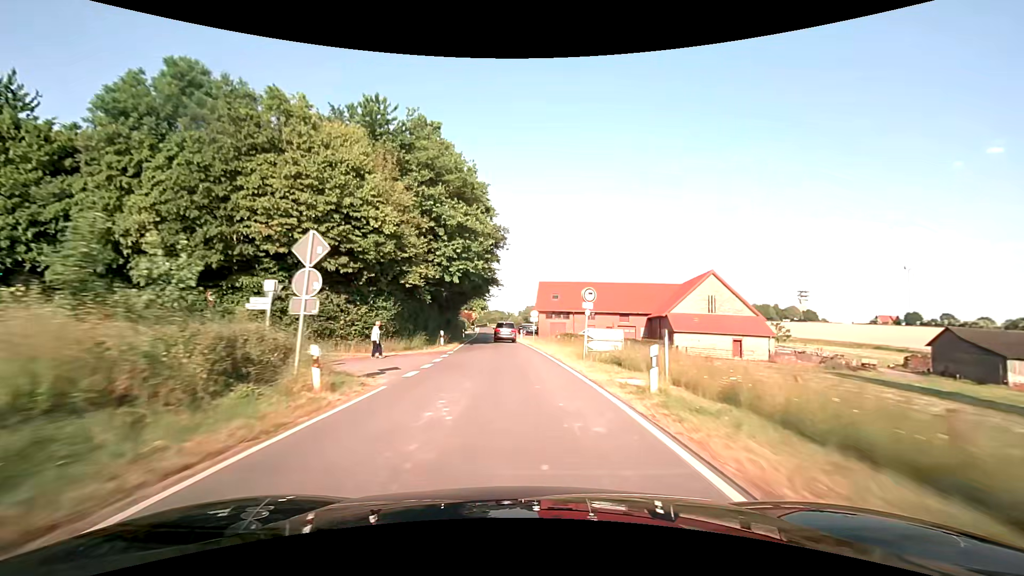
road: tertiary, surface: asphalt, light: Day
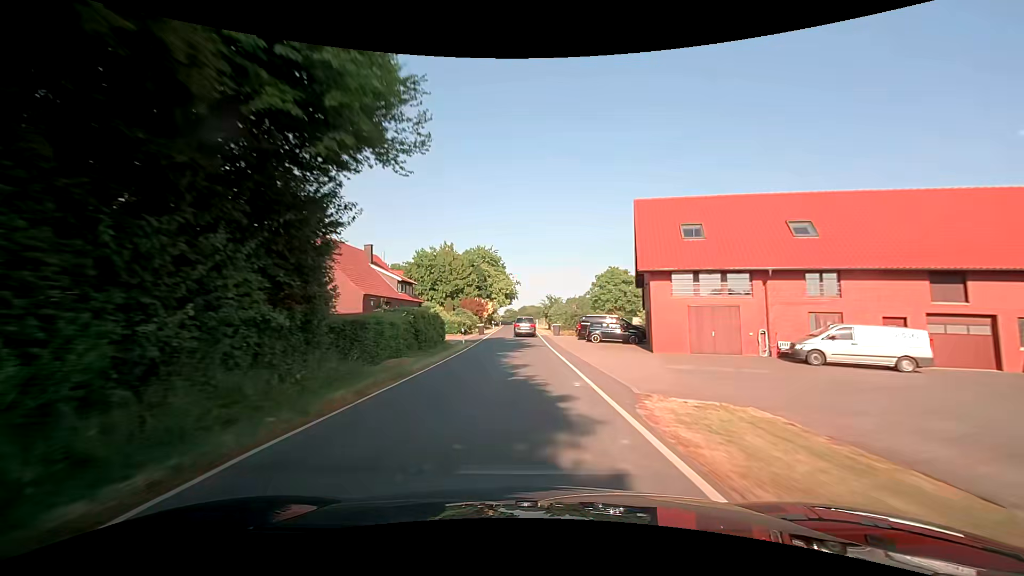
(-2.3, +53.6) m; -4°
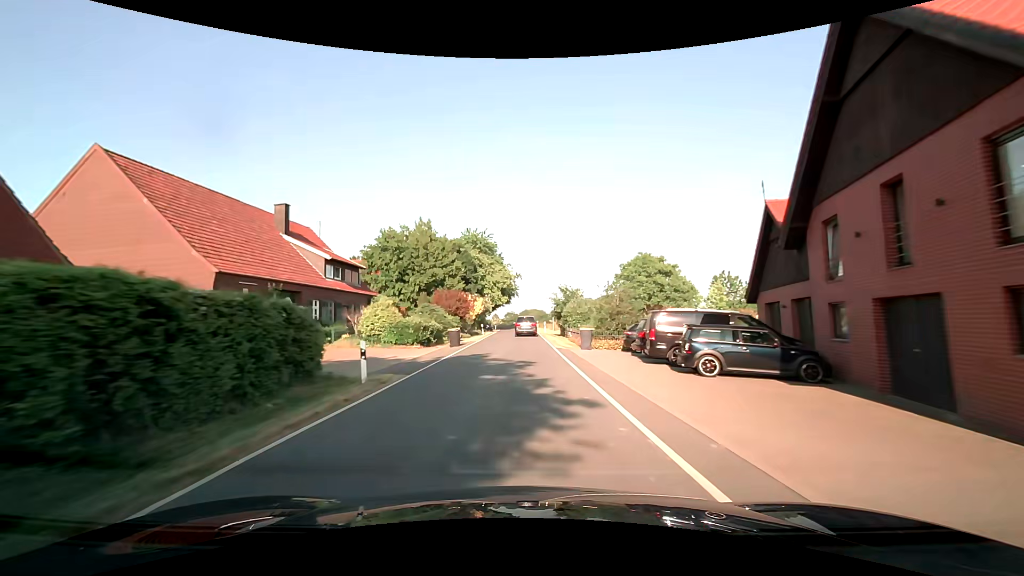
(-0.1, +21.2) m; 0°
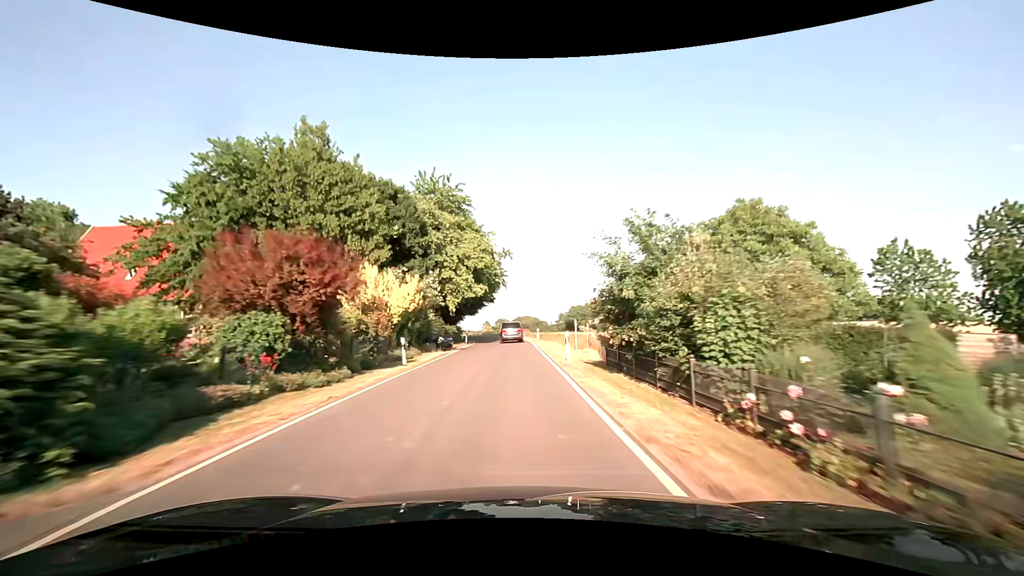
(+0.1, +31.7) m; +1°
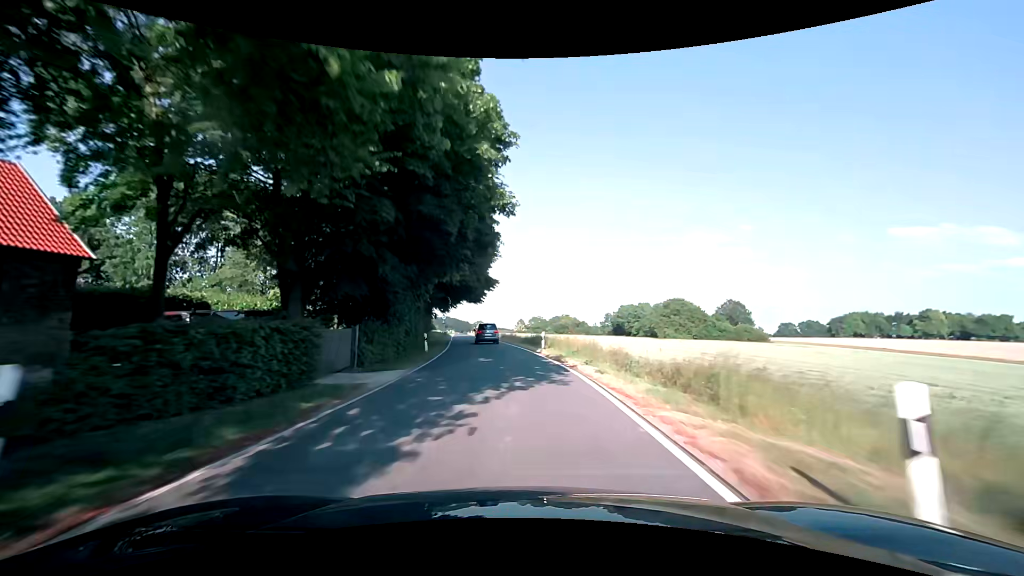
(-0.8, +41.2) m; -4°
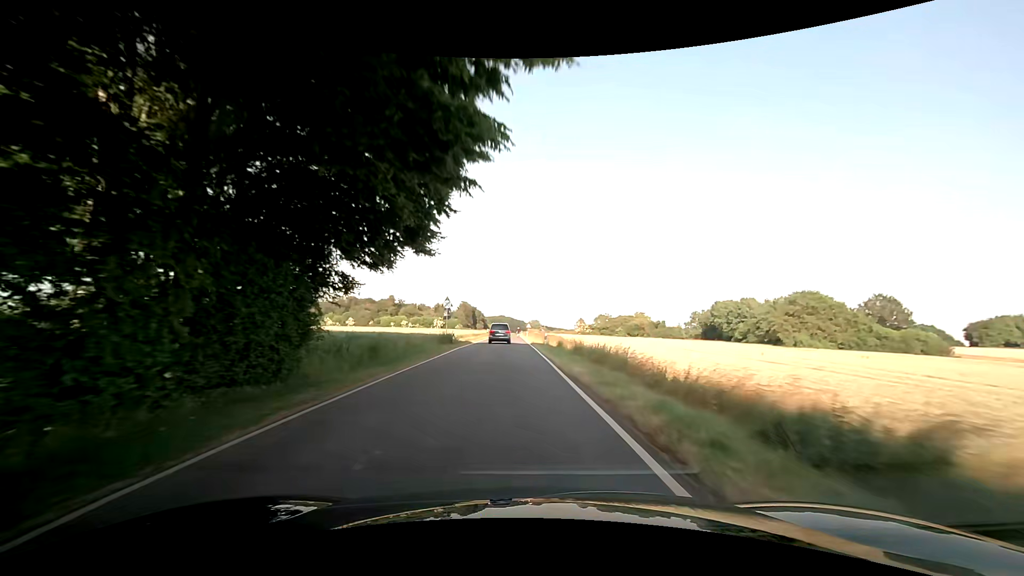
(-2.5, +42.1) m; -6°
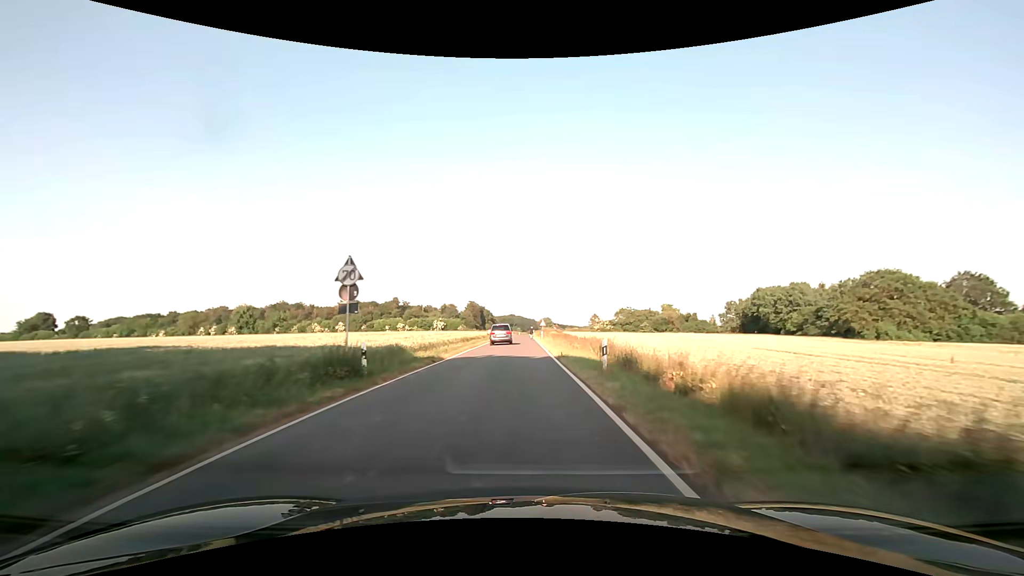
(-0.4, +22.3) m; -1°
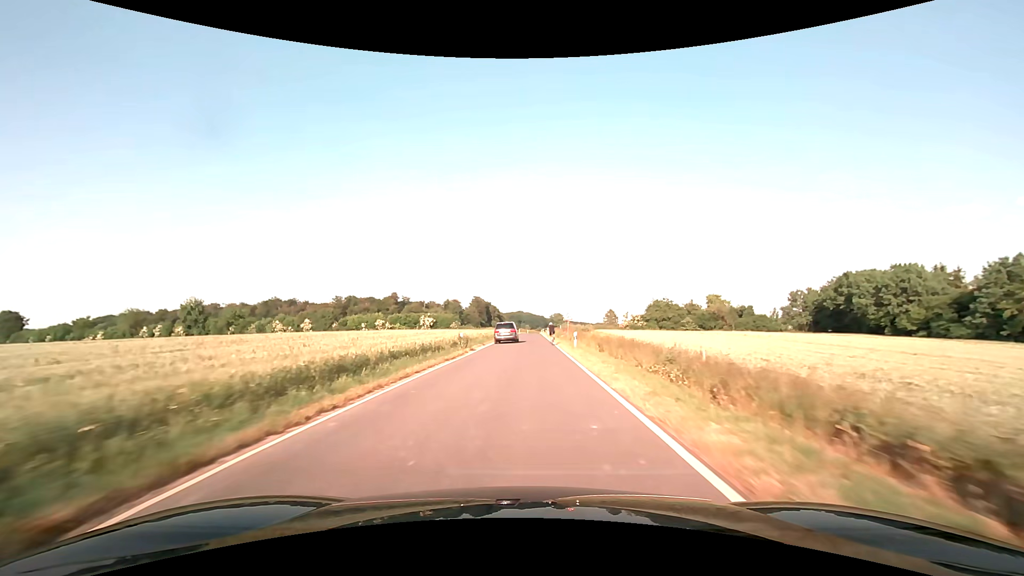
(-0.2, +34.0) m; -1°
(0, +10) (0, +20) (-1, +30) (-1, +40) (-1, +50) (-1, +60) (-1, +70) (-1, +80) (0, +90) (0, +100) m
